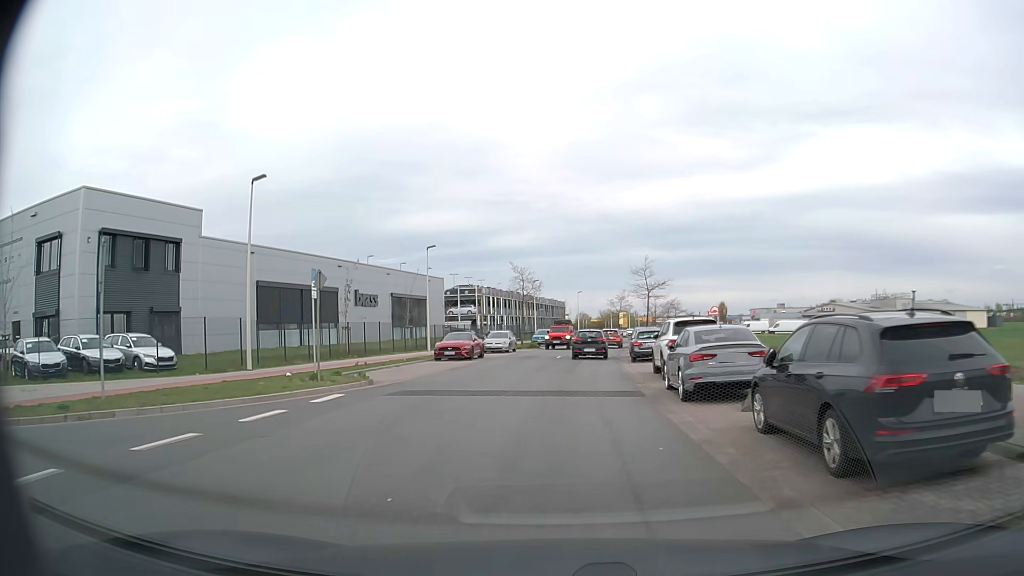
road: tertiary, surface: asphalt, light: Day
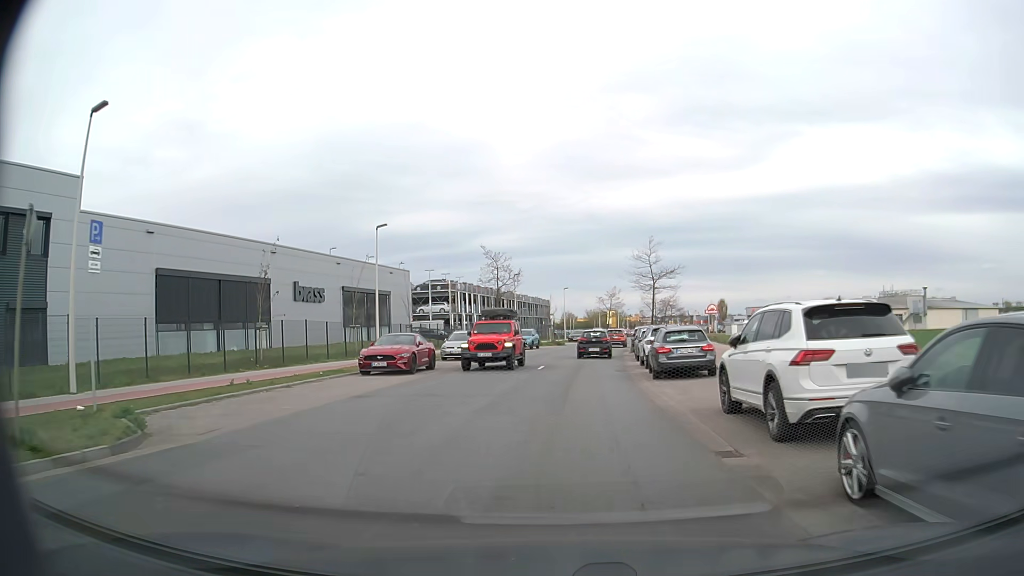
(+0.1, +10.6) m; +1°
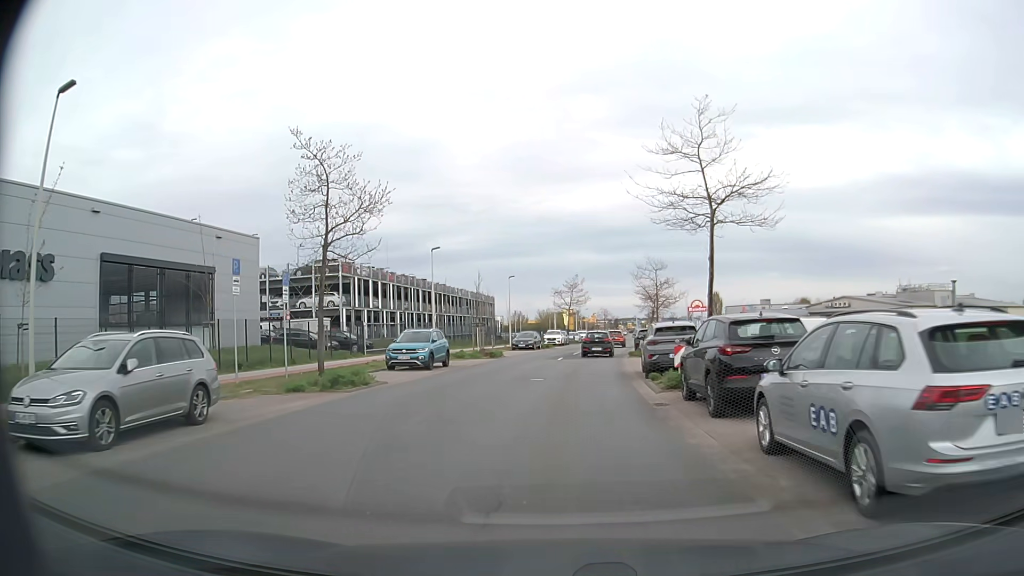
(+1.1, +26.3) m; +4°
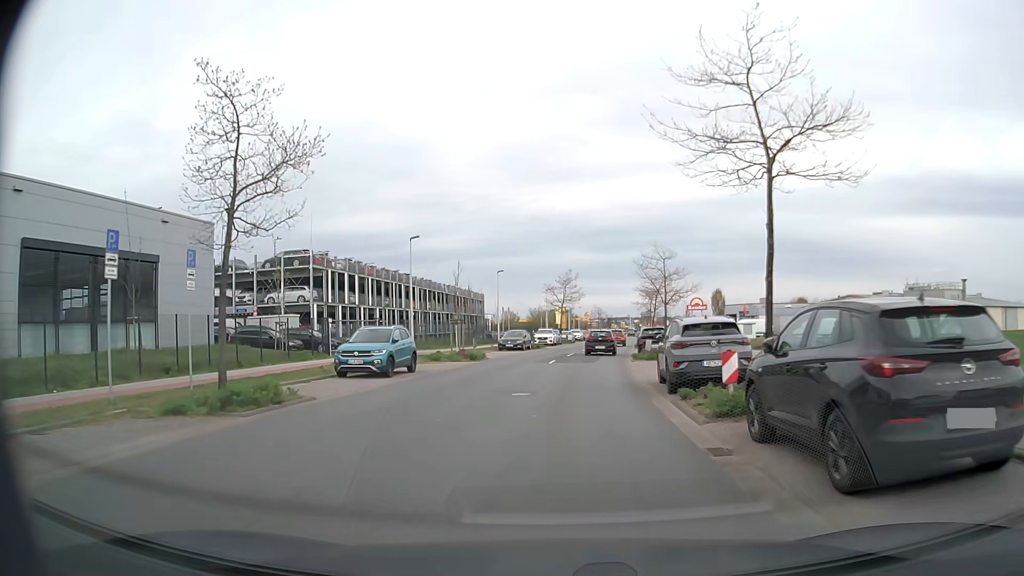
(0.0, +5.3) m; +1°
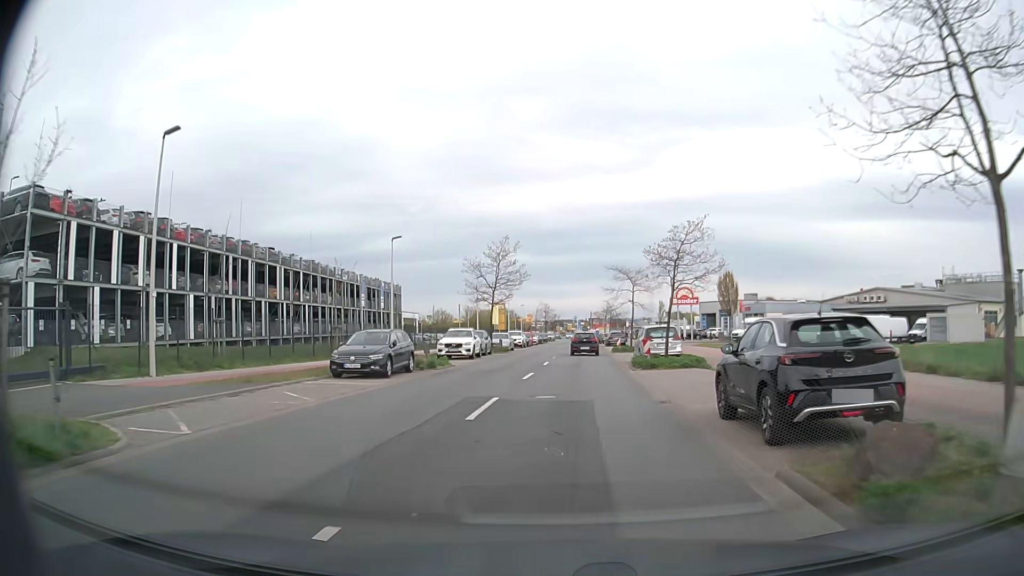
(+0.9, +27.4) m; +4°
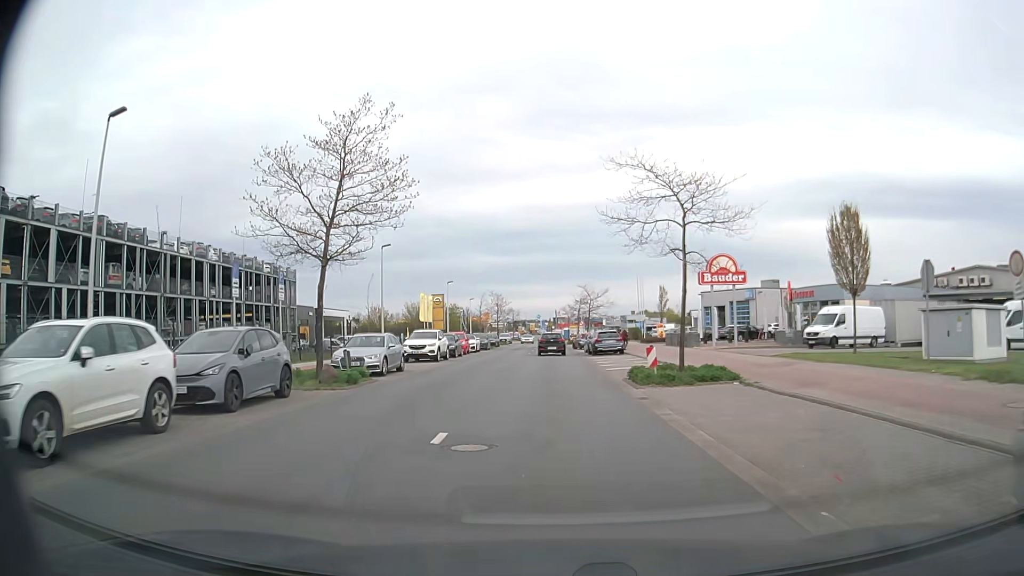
(+1.0, +29.4) m; +3°
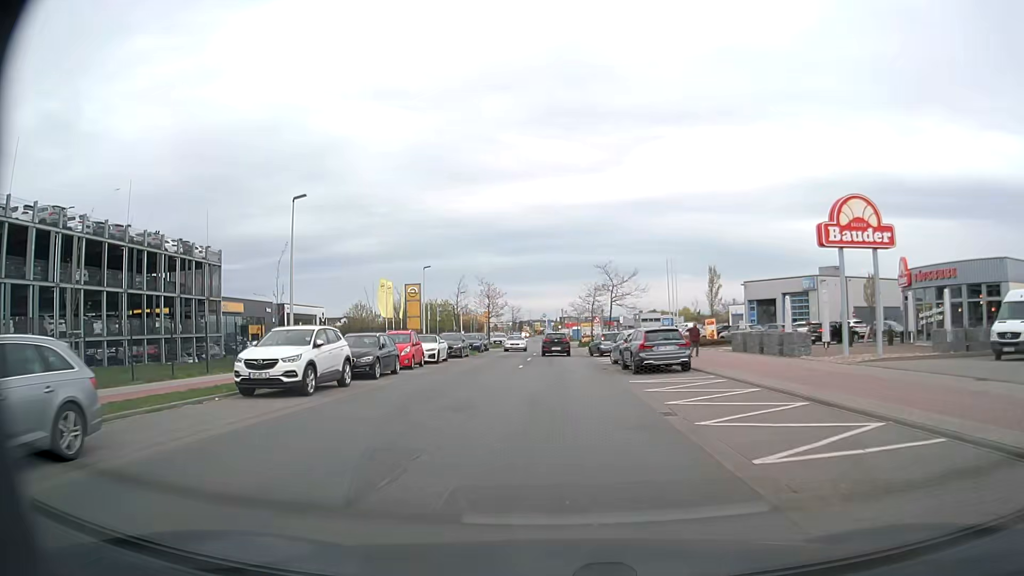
(0.0, +18.7) m; -1°
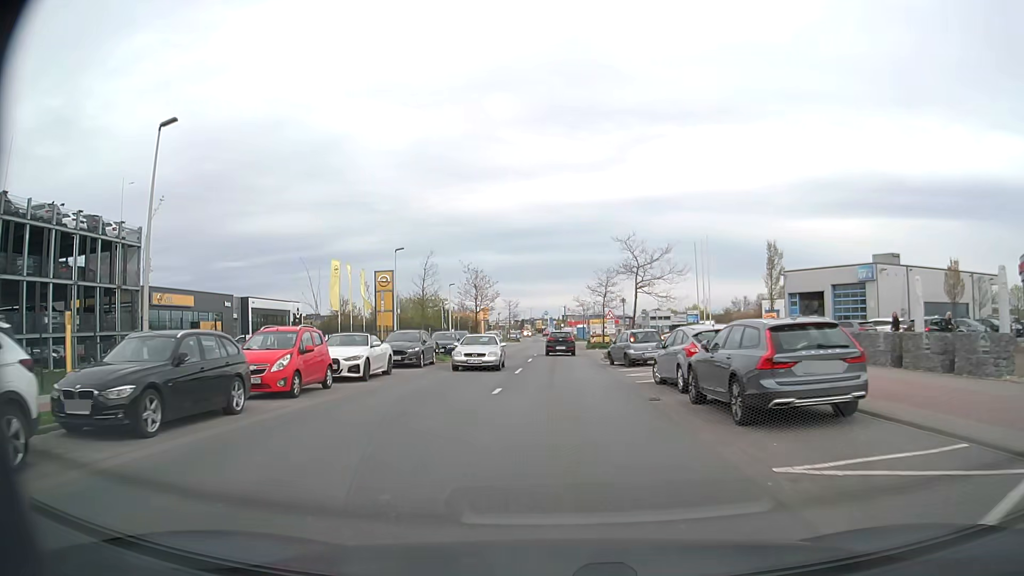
(0.0, +12.5) m; 0°
(0, +10) (0, +20) (0, +30) (0, +40) (0, +50) (0, +60) (+1, +70) (+1, +80) (+1, +90) (+1, +100) m
